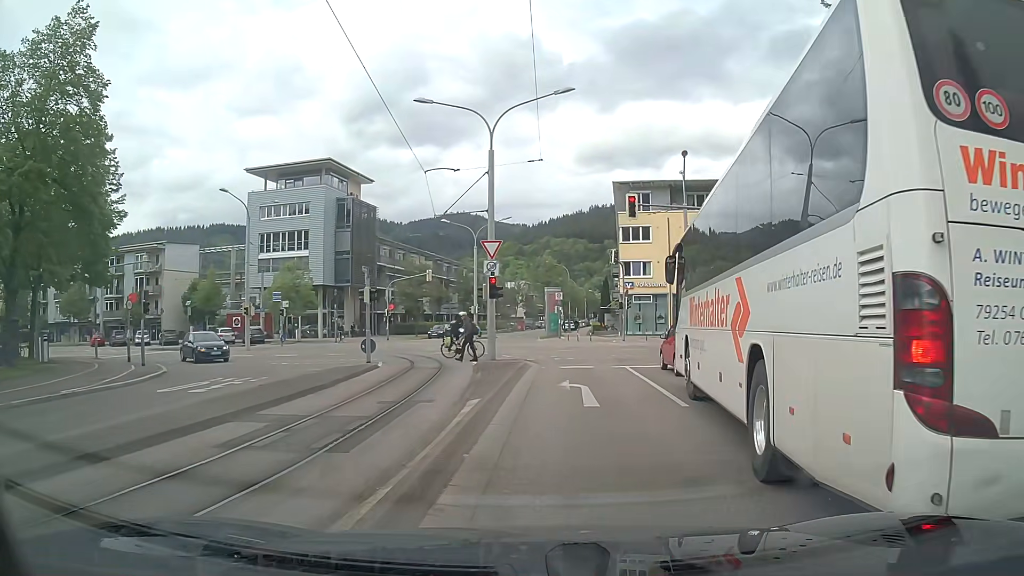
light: Day
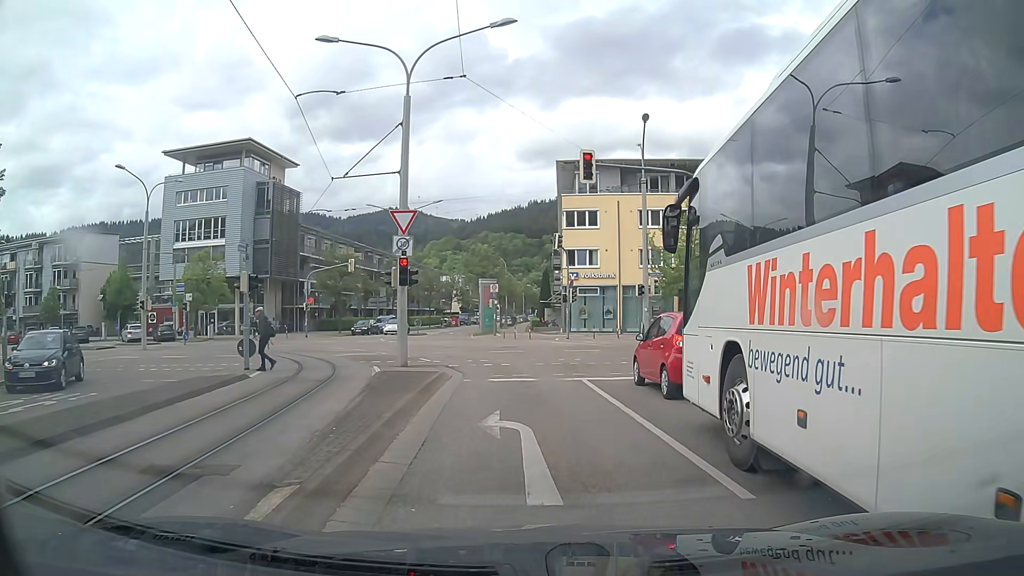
(+0.2, +6.1) m; +3°
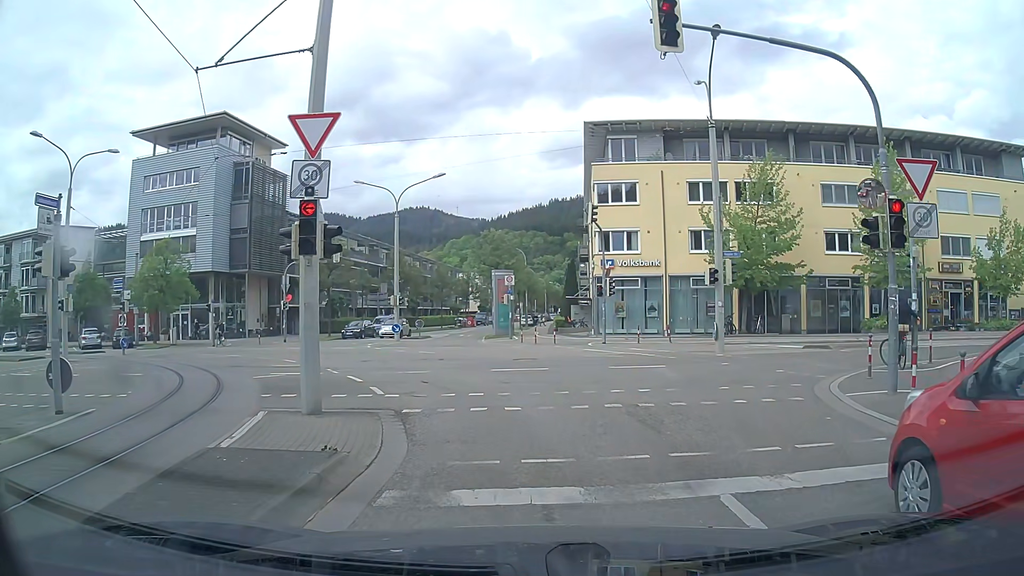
(+0.3, +9.7) m; 0°
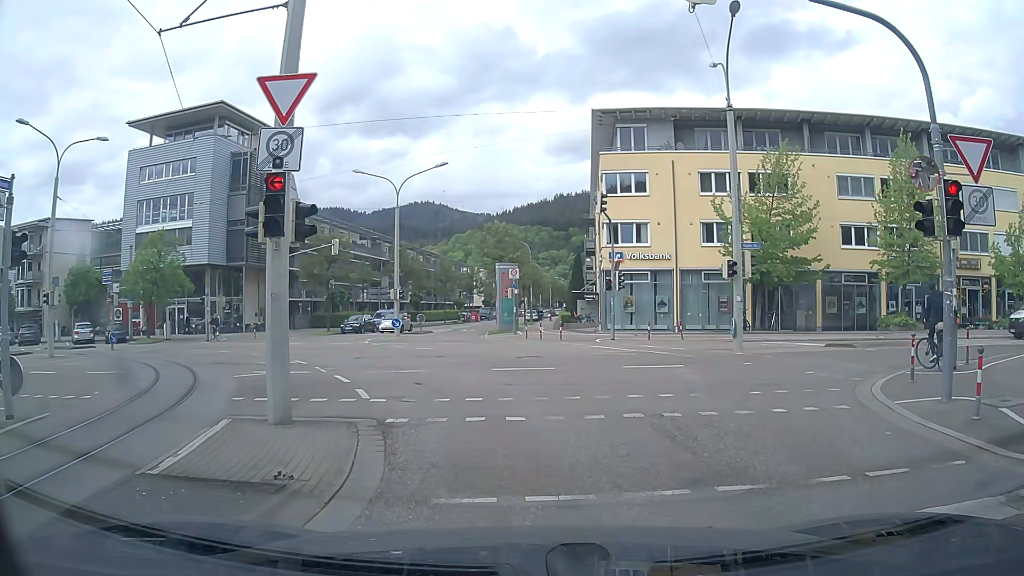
(0.0, +1.5) m; 0°
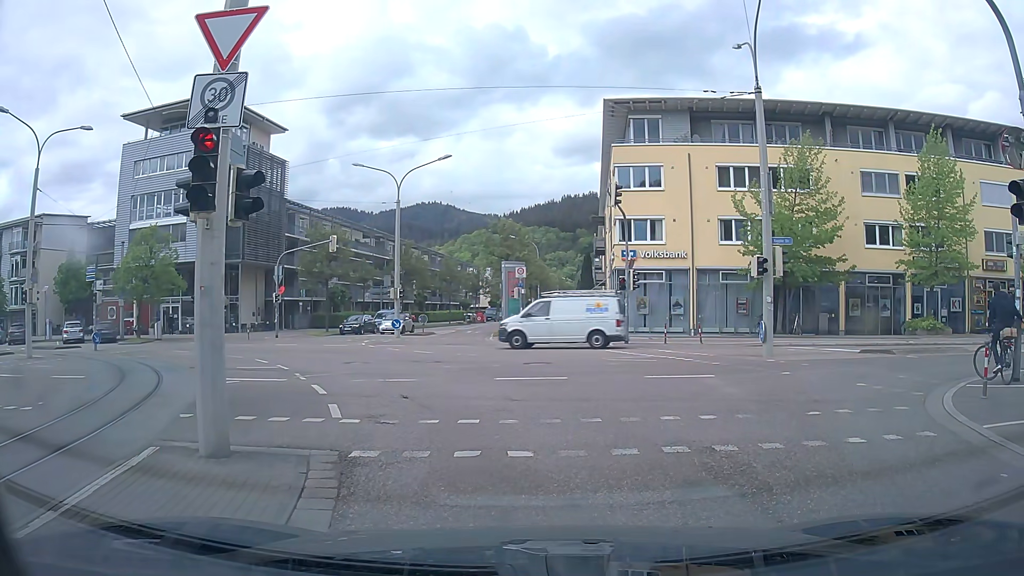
(0.0, +2.0) m; -2°
